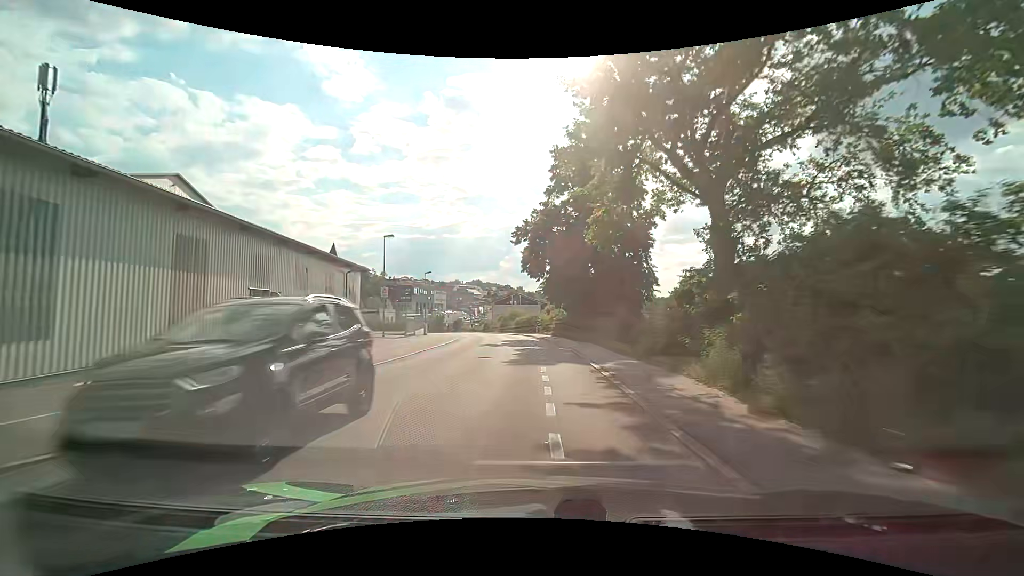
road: residential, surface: asphalt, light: Day
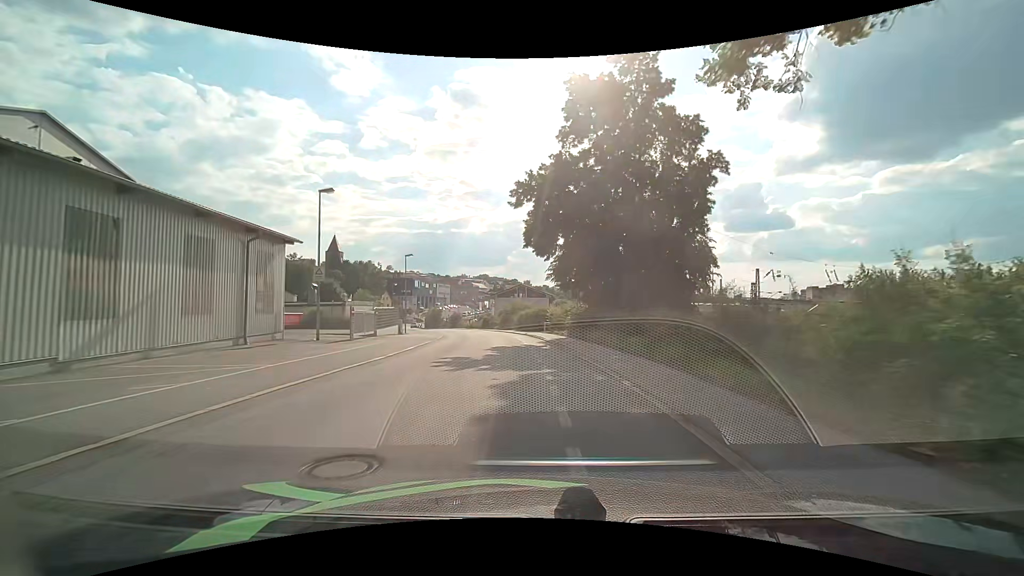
(-0.1, +13.0) m; -1°
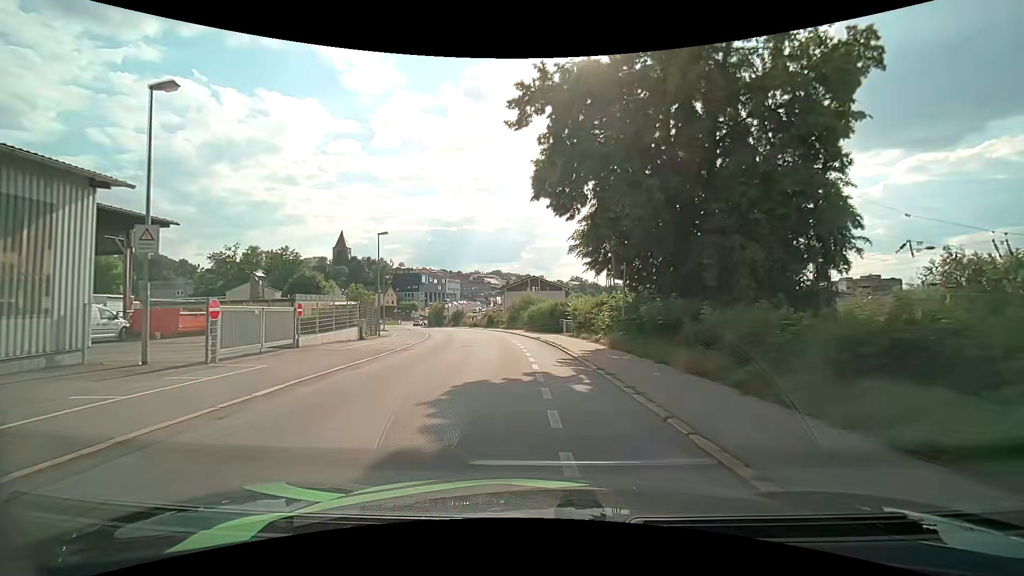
(-0.2, +12.6) m; -2°
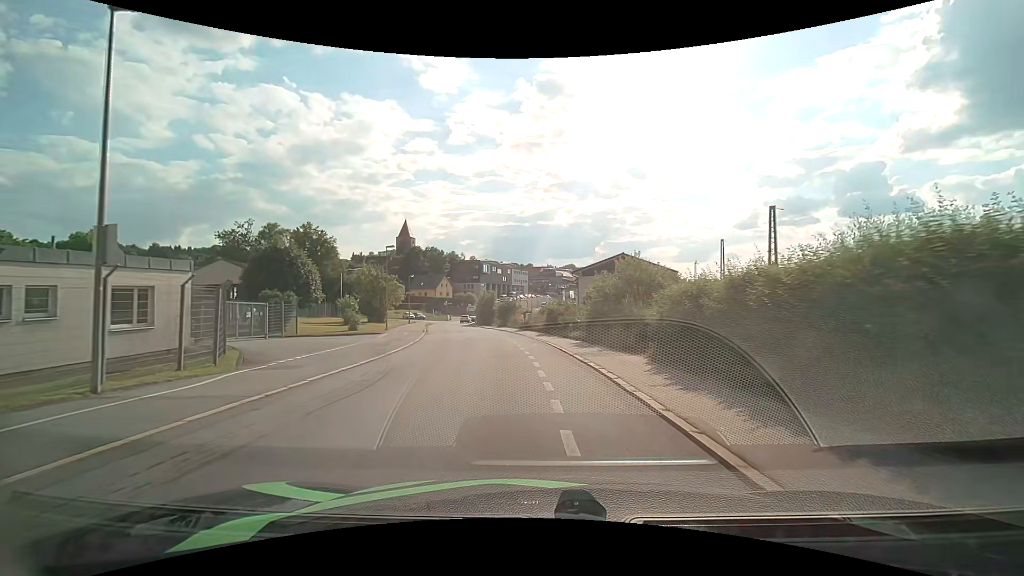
(-2.0, +29.5) m; -8°
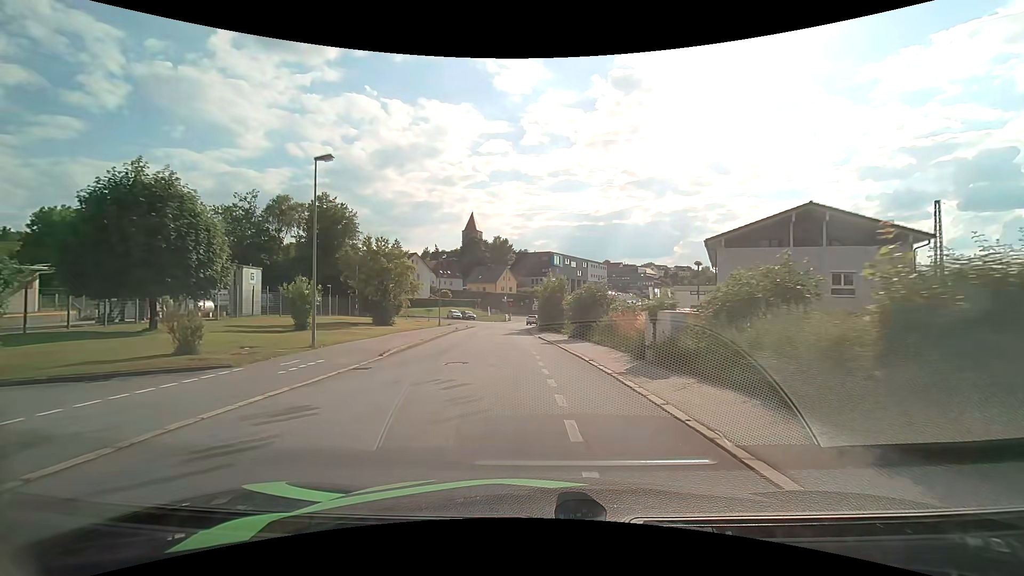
(-2.1, +27.9) m; -9°
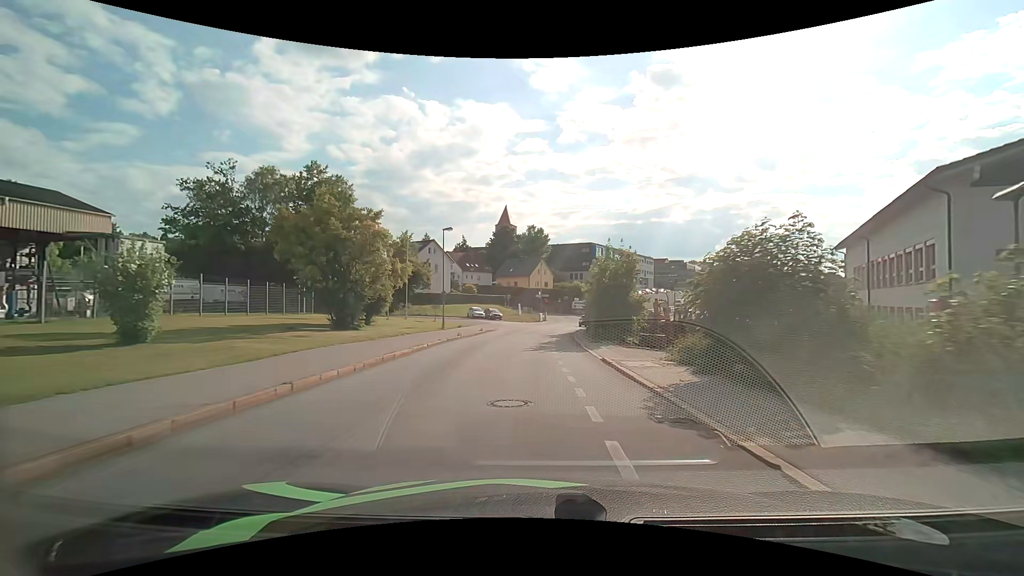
(-0.8, +17.3) m; -4°
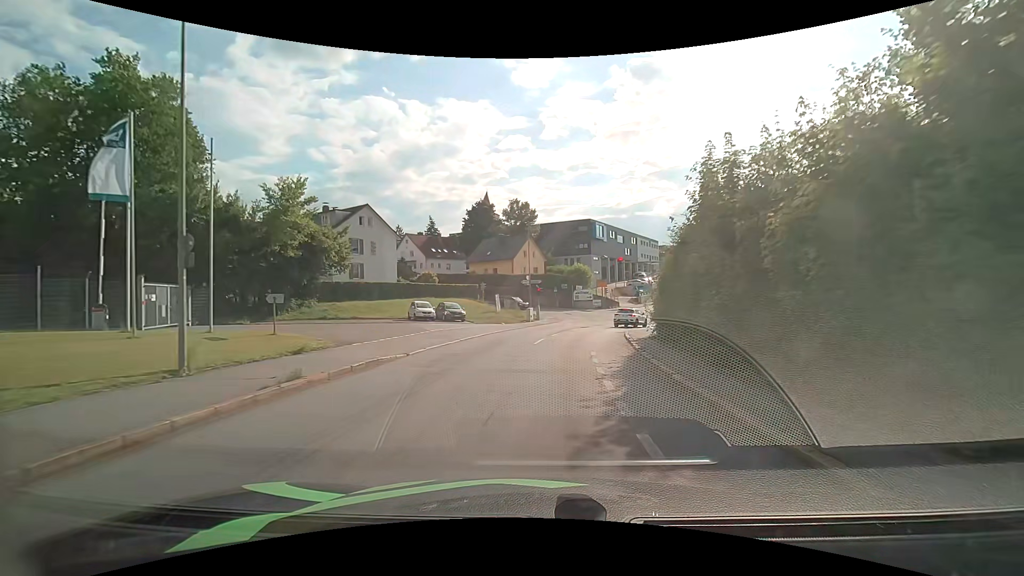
(-0.2, +28.2) m; +1°
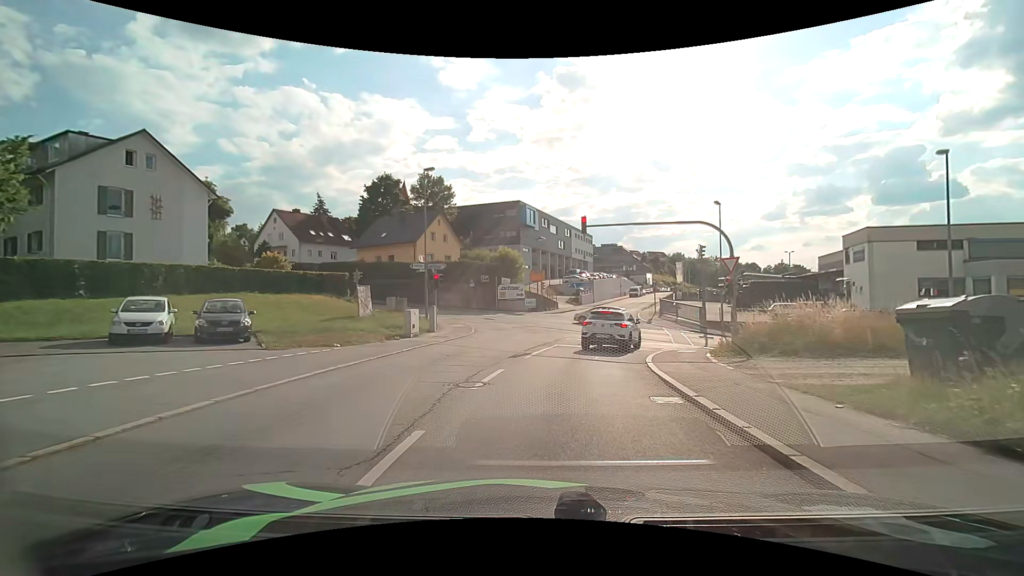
(+1.4, +21.6) m; +8°
(0, +10) (+2, +20) (+4, +30) (+1, +39) (-6, +45) (-15, +50) (-24, +54) (-33, +59) (-42, +63) (-51, +67) m
